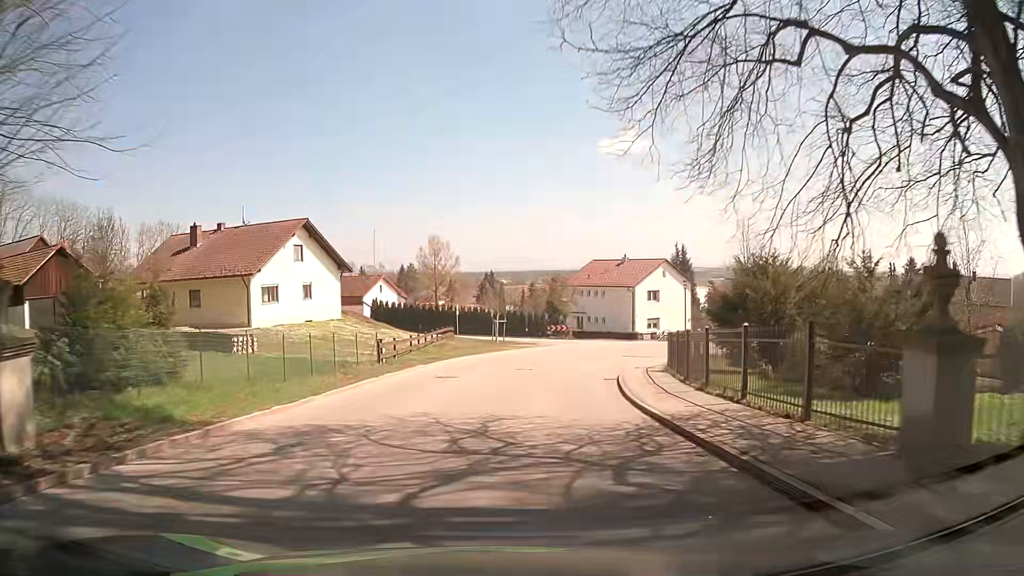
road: tertiary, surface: asphalt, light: Day
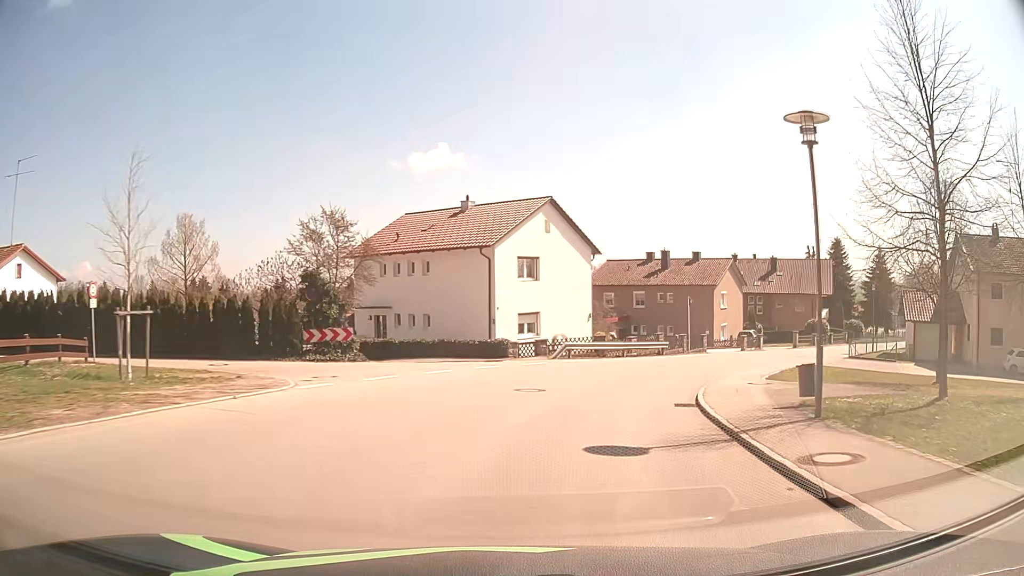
(+4.2, +34.8) m; +17°
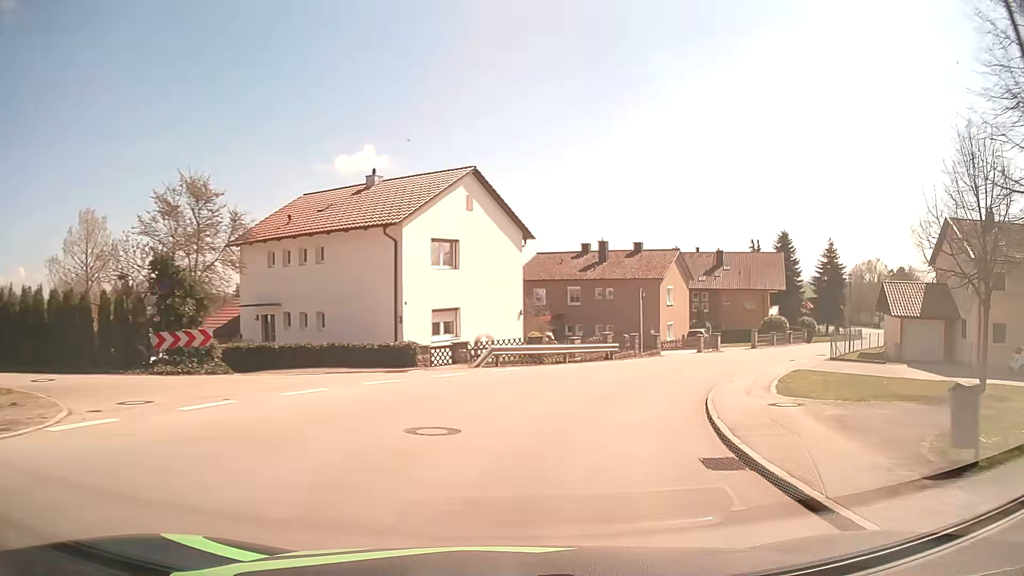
(+0.3, +6.8) m; +6°
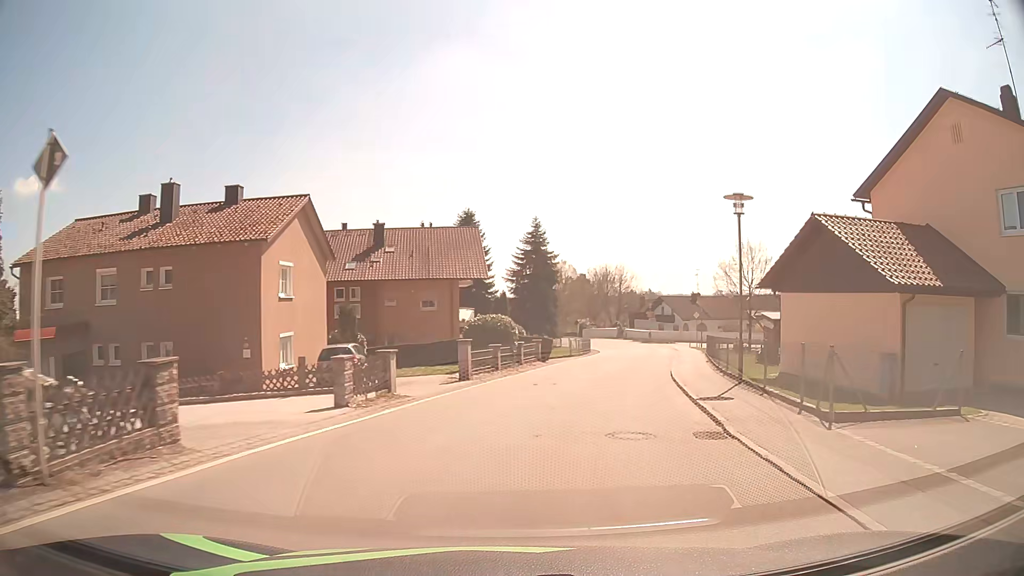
(+7.1, +25.8) m; +30°
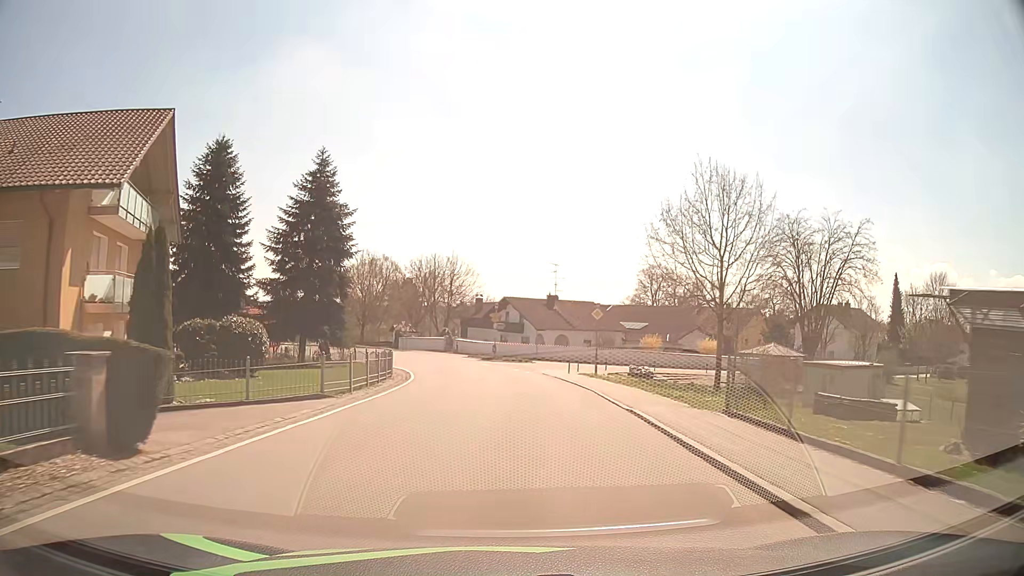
(+4.1, +27.5) m; +14°
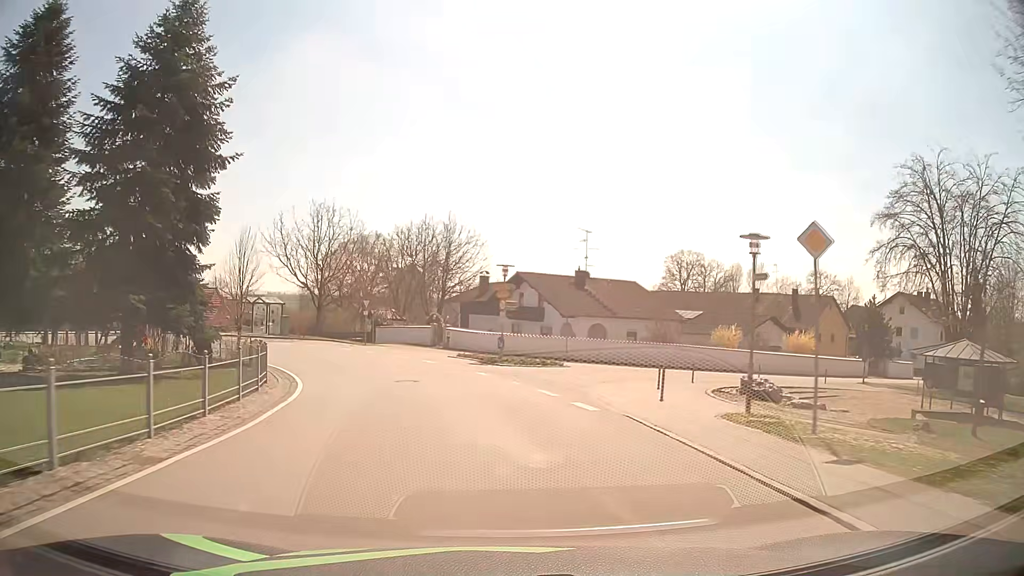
(-0.1, +21.6) m; -1°
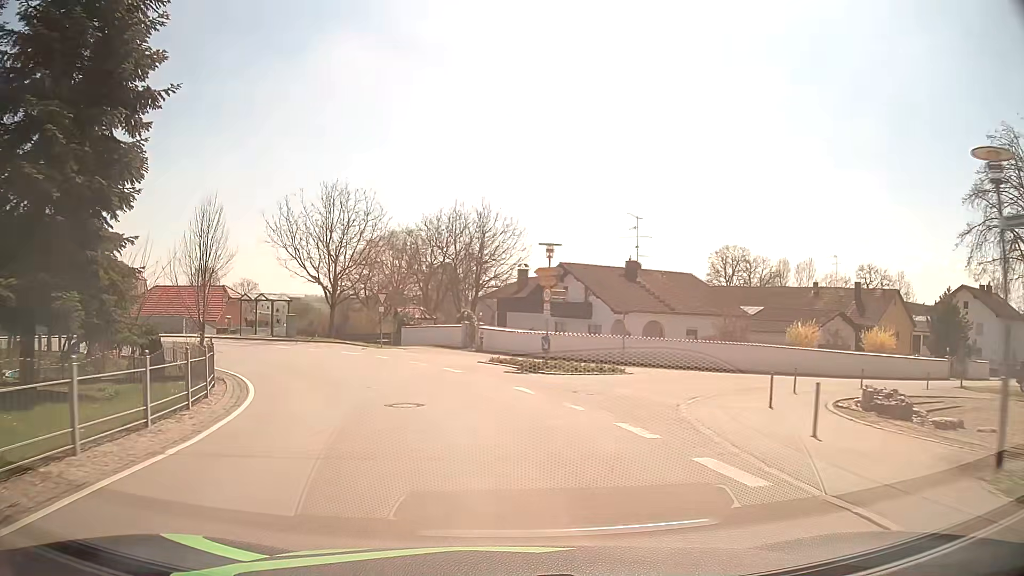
(-0.2, +7.2) m; -3°
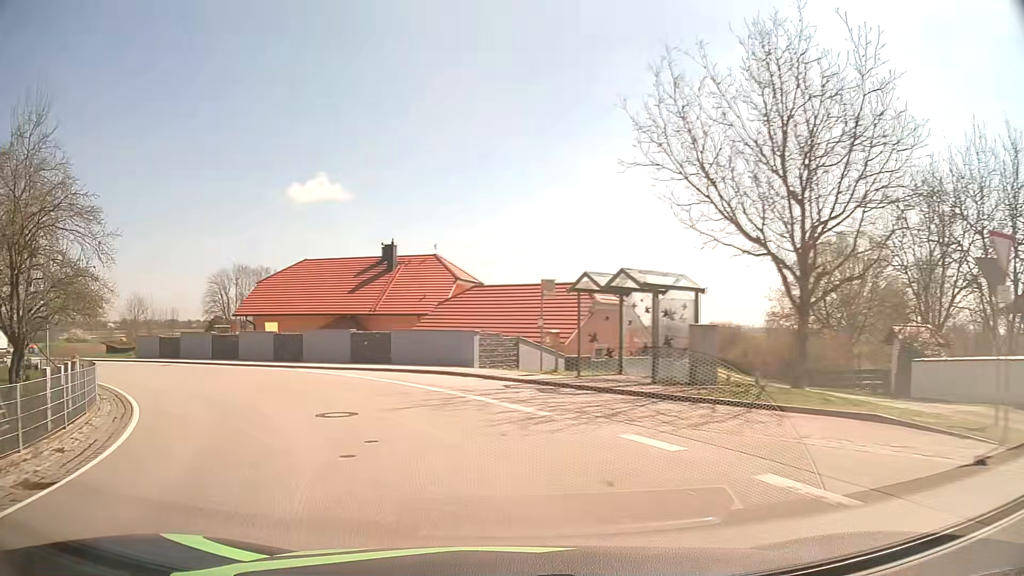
(-6.9, +26.0) m; -36°
(-2, +10) (-6, +19) (-13, +26) (-21, +32) (-30, +37) (-39, +40) (-48, +44) (-58, +47) (-67, +49) (-77, +52) m
